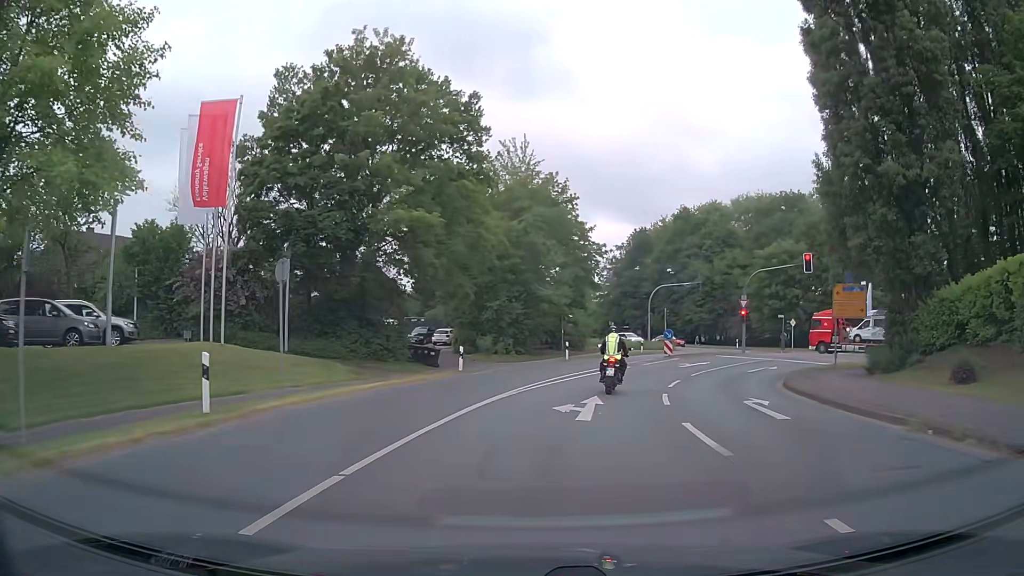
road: secondary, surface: asphalt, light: Day
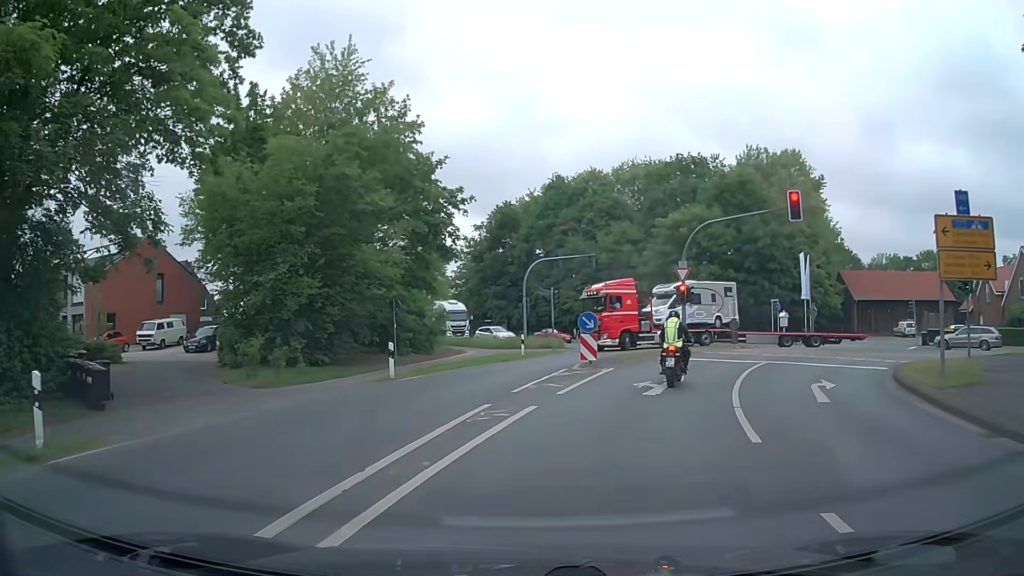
(+1.8, +18.5) m; +13°
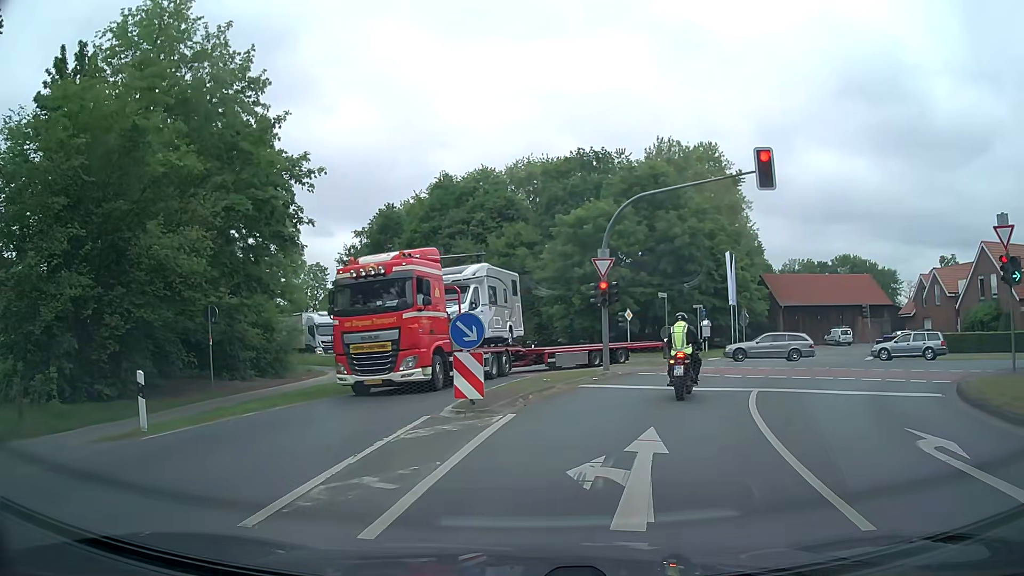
(+0.5, +8.7) m; +7°
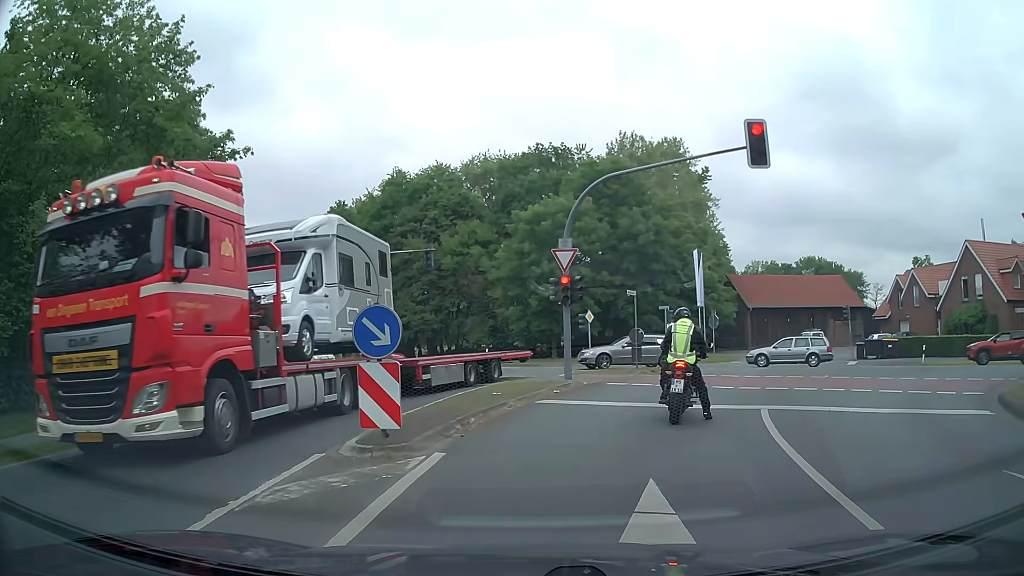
(+0.1, +3.4) m; +6°
